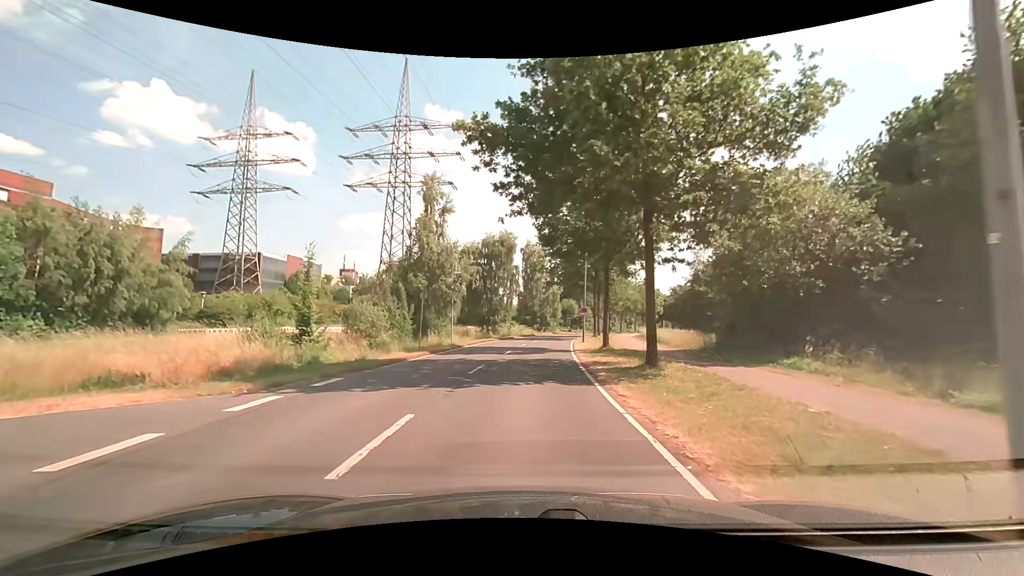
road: secondary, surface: asphalt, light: Day
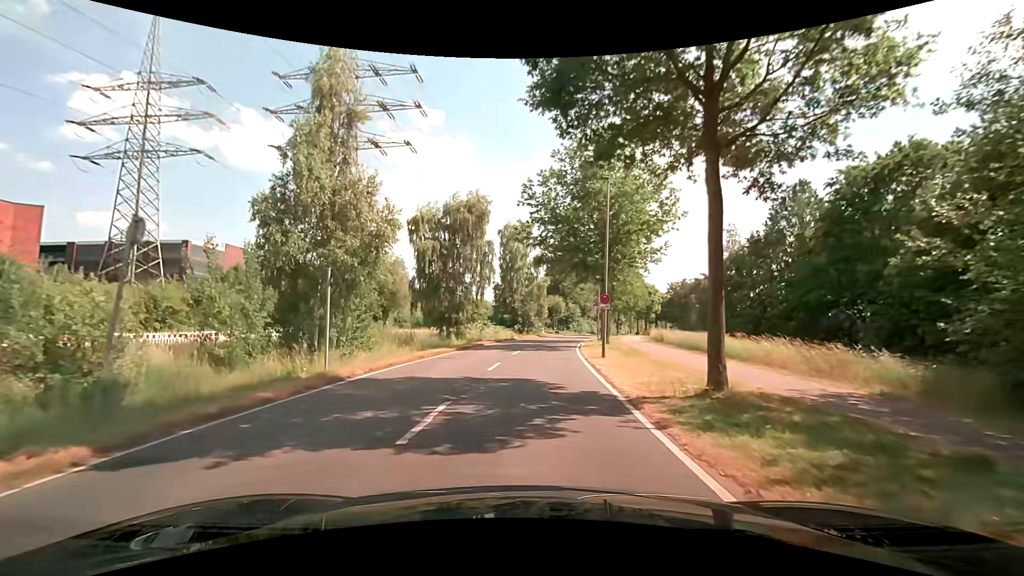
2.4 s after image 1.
(+0.1, +16.9) m; +2°
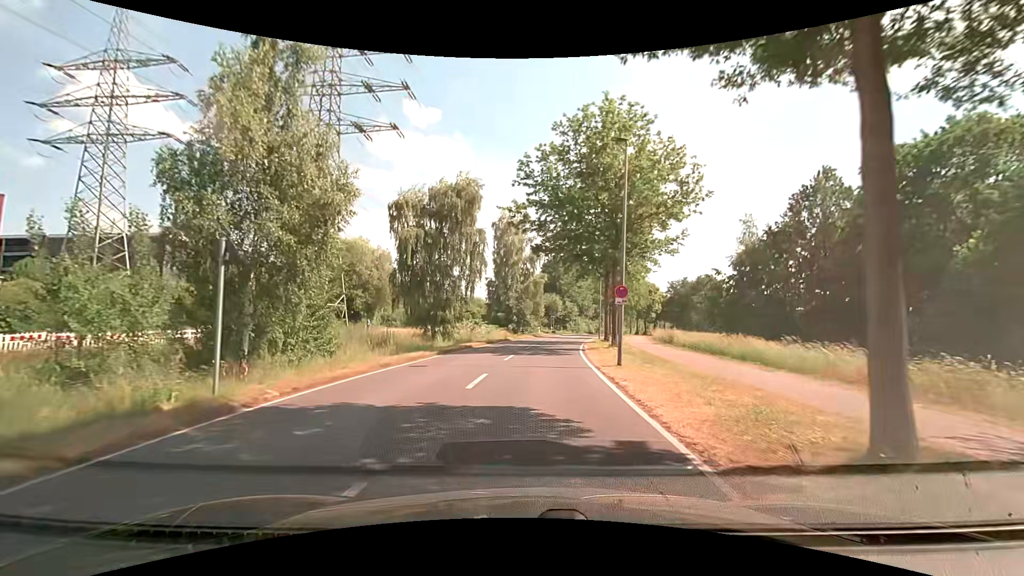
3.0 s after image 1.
(0.0, +4.5) m; +1°
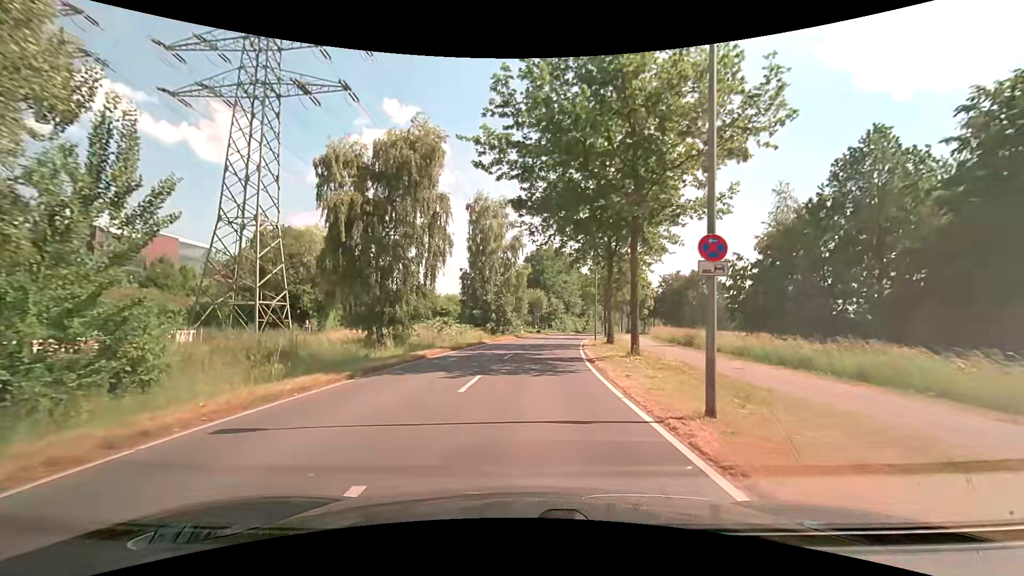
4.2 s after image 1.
(+0.1, +9.3) m; +2°
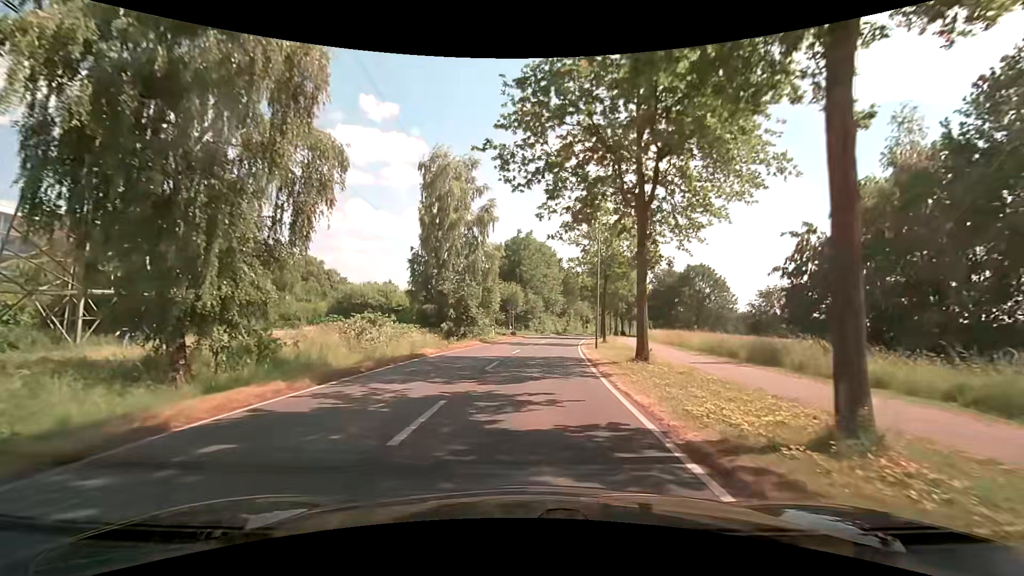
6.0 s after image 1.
(+0.3, +13.6) m; +2°
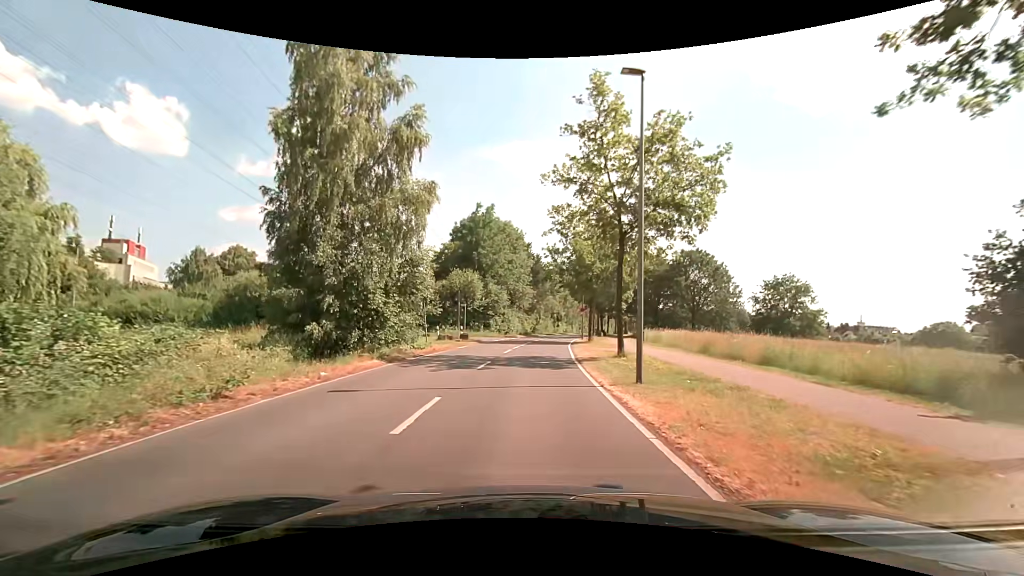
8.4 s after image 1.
(+0.7, +17.3) m; +4°
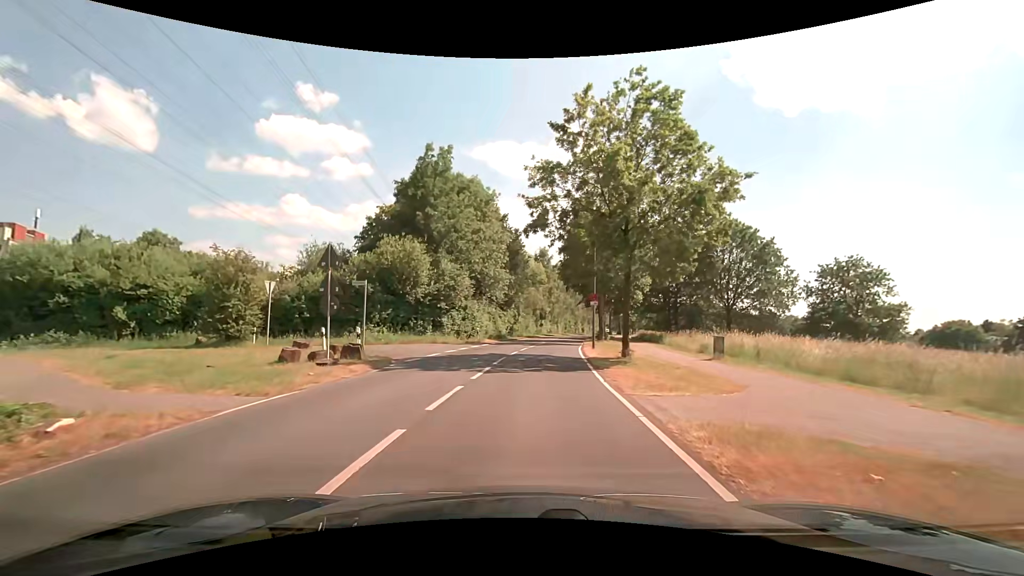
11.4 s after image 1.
(+0.9, +21.1) m; +4°
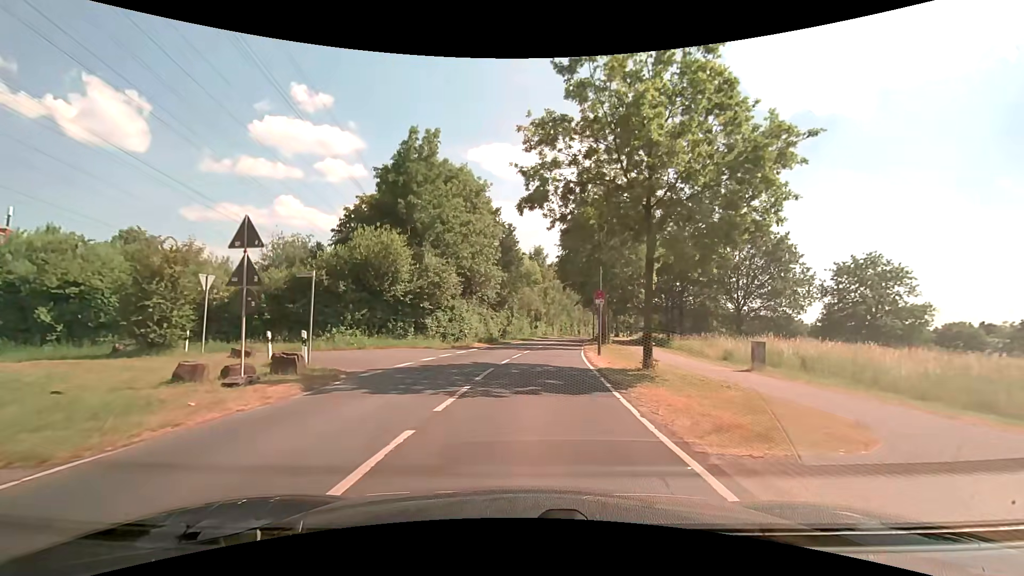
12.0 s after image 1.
(0.0, +4.4) m; 0°
